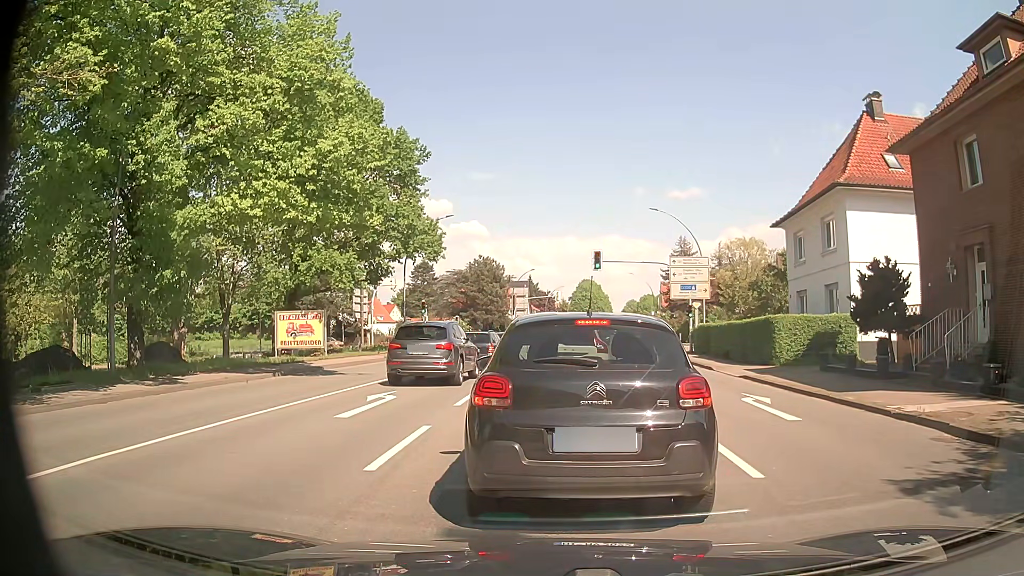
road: primary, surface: asphalt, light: Day
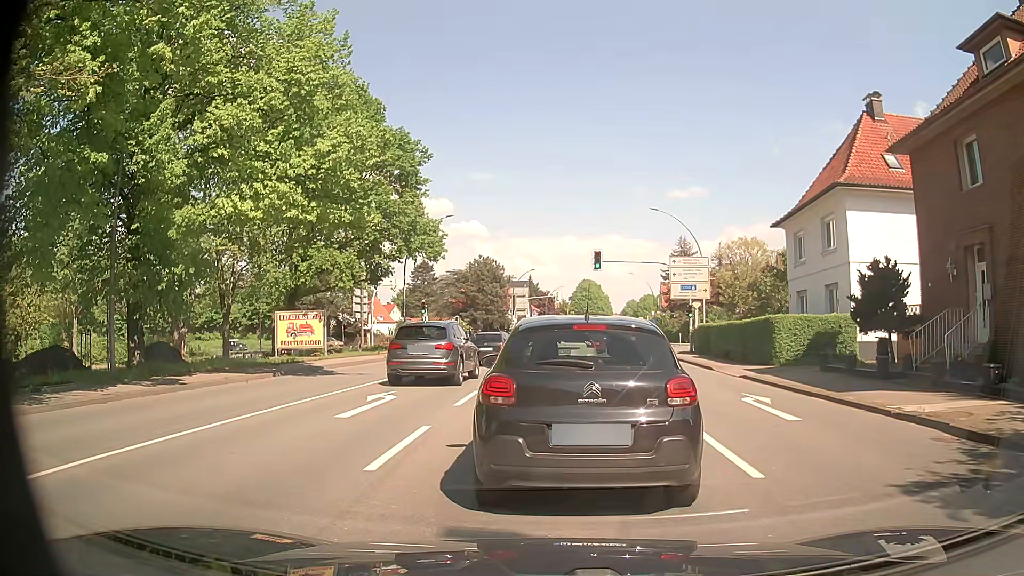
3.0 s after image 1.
(0.0, 0.0) m; 0°
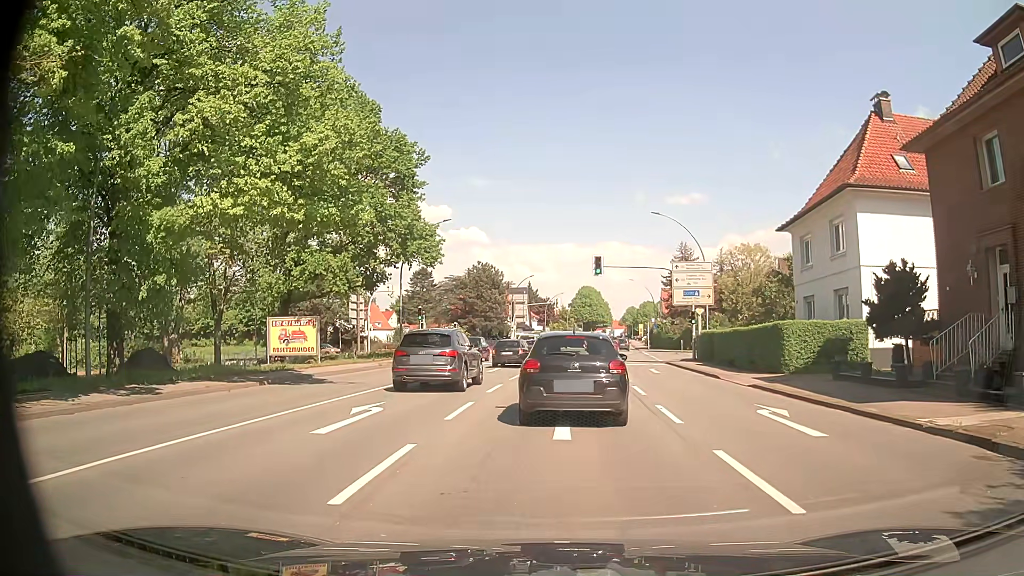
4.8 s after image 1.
(0.0, +1.3) m; +2°
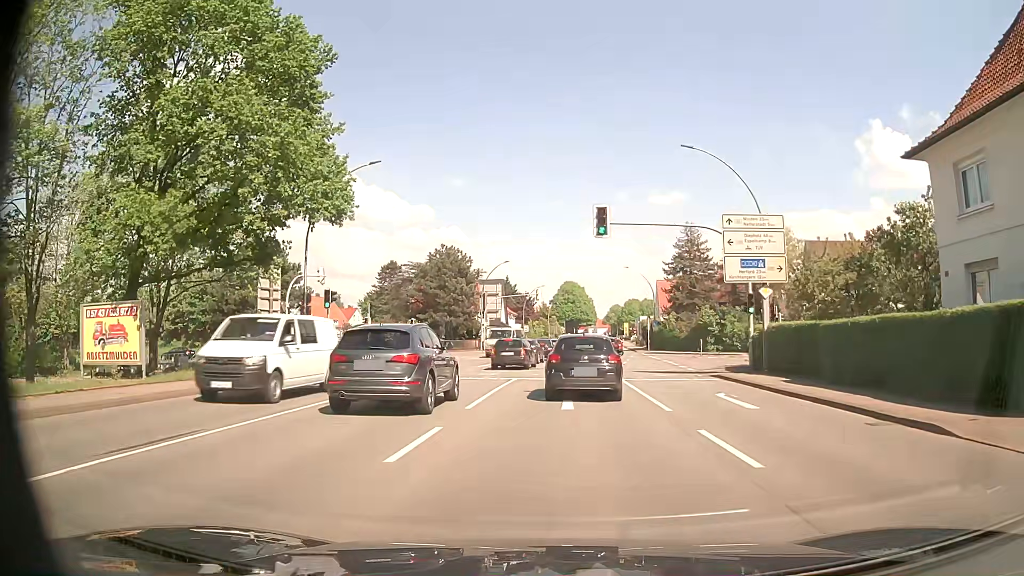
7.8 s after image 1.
(+0.4, +17.0) m; +1°
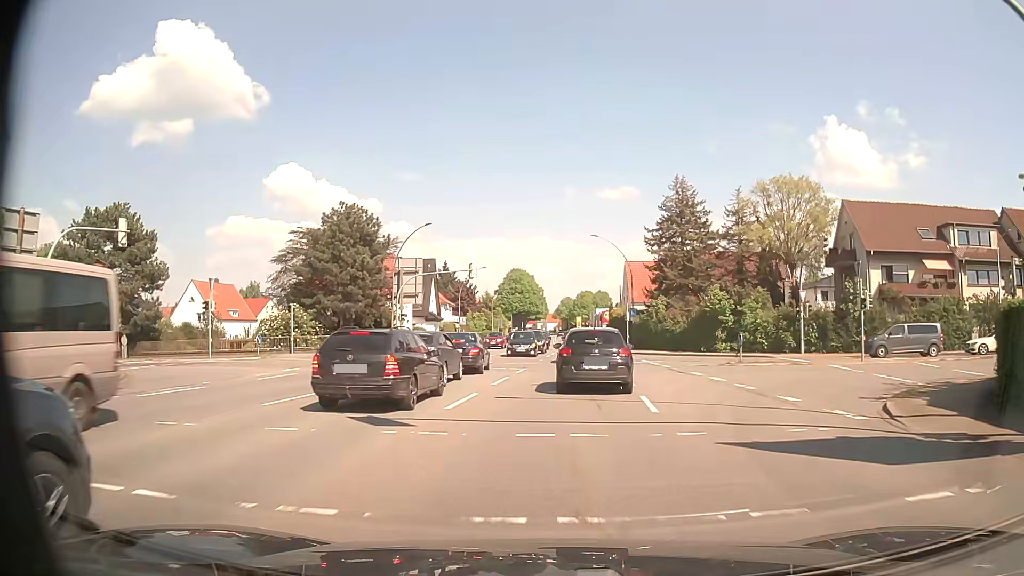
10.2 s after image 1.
(+0.8, +21.7) m; +4°
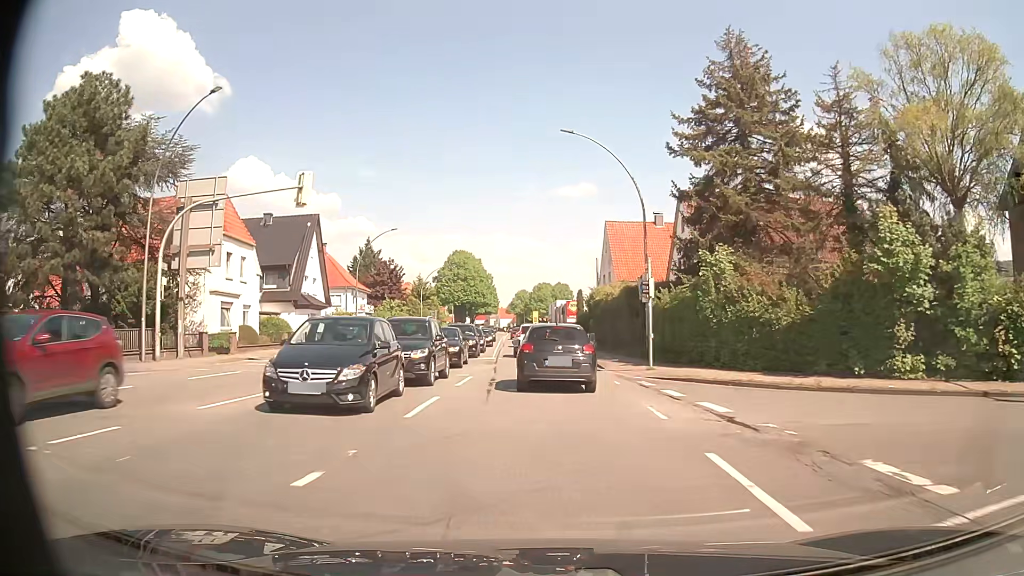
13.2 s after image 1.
(+1.6, +30.0) m; +4°
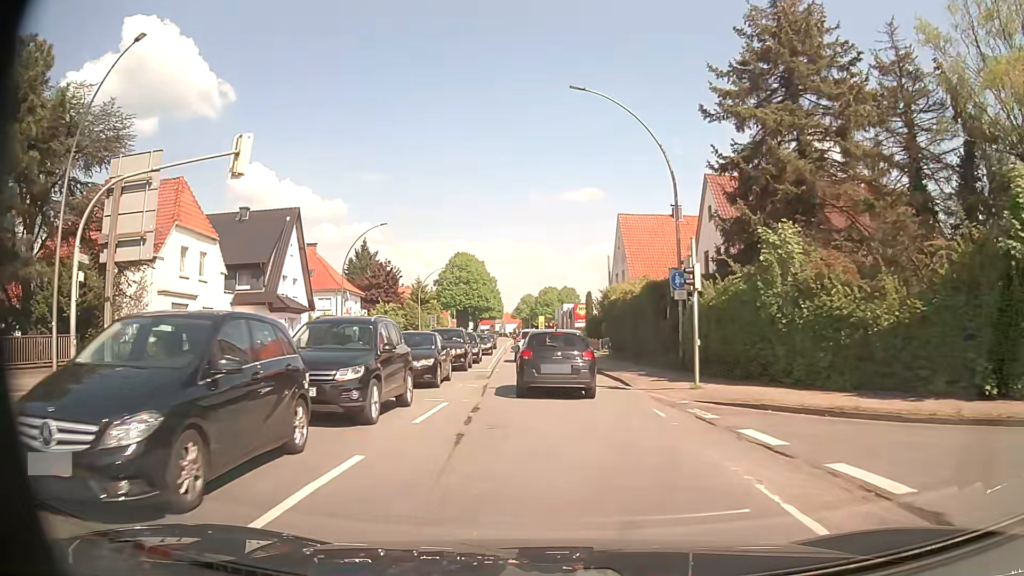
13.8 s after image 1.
(0.0, +5.9) m; 0°
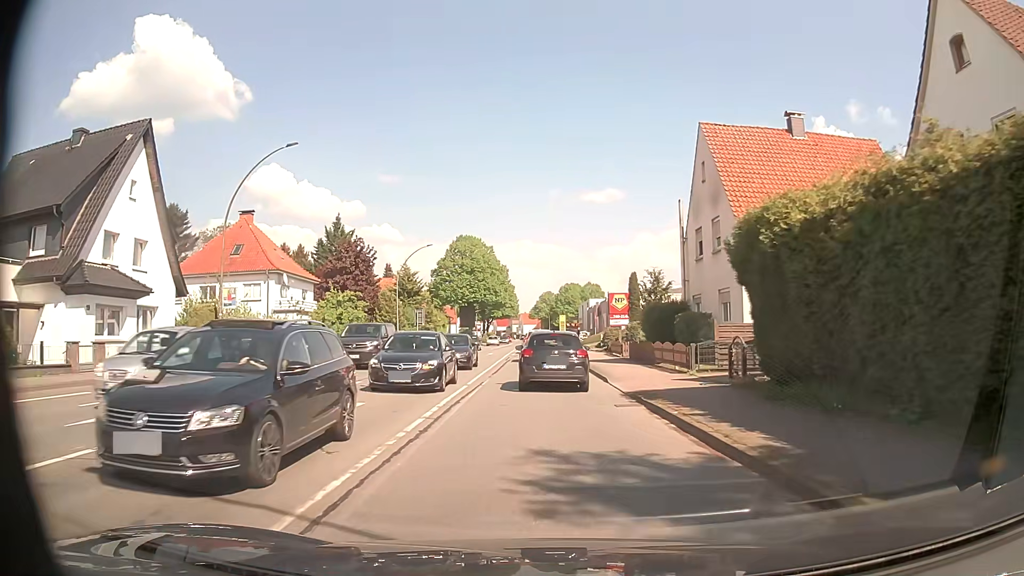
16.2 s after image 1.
(-0.5, +23.6) m; -2°
